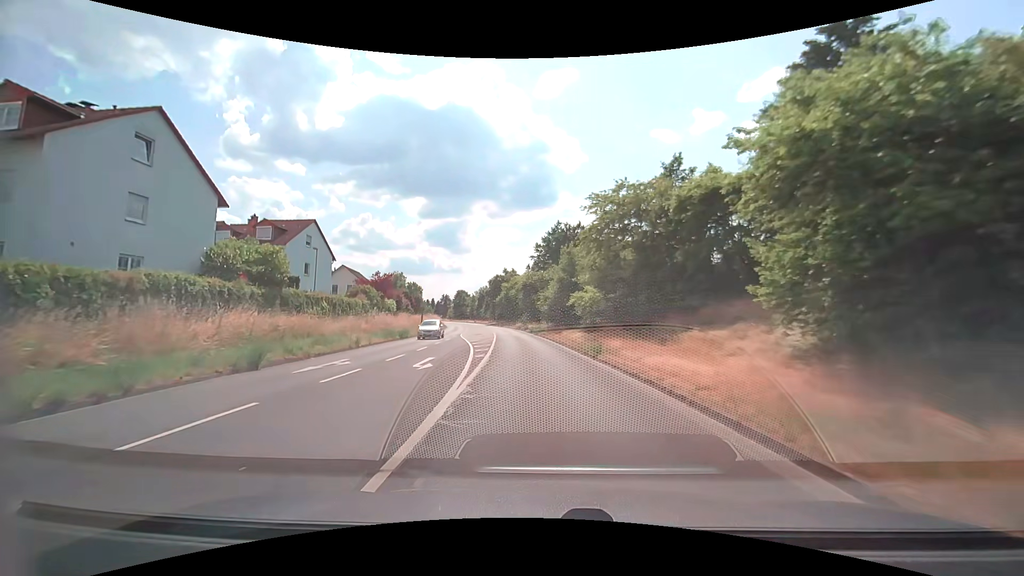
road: secondary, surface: asphalt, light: Day
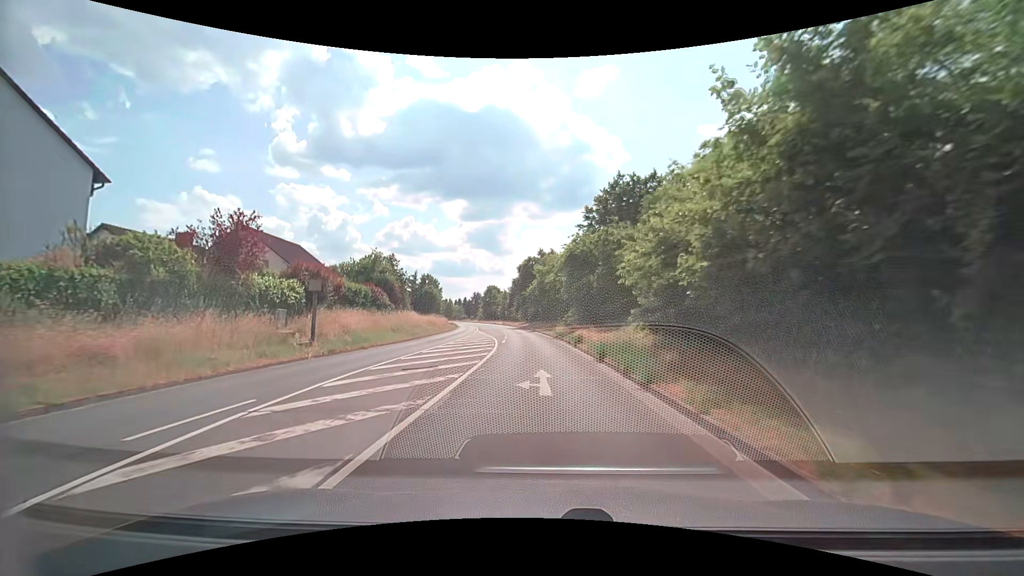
(-1.7, +35.8) m; -5°
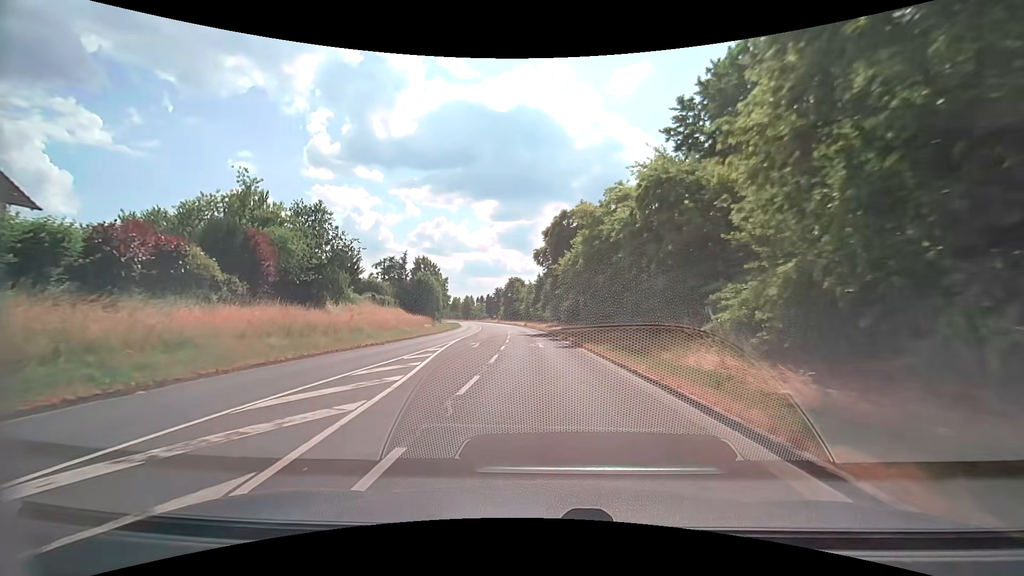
(-1.2, +36.2) m; -3°
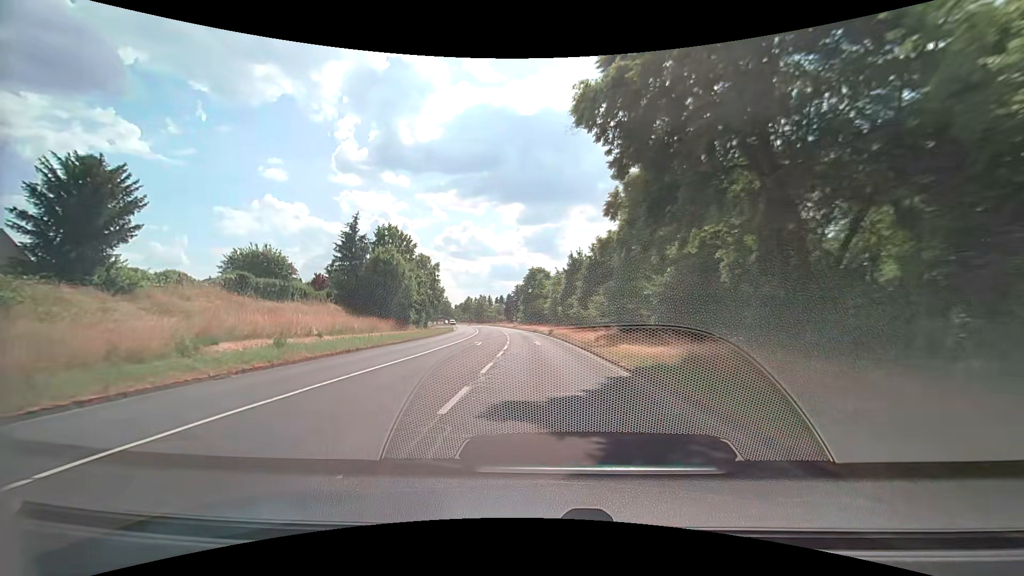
(-1.2, +36.5) m; -4°
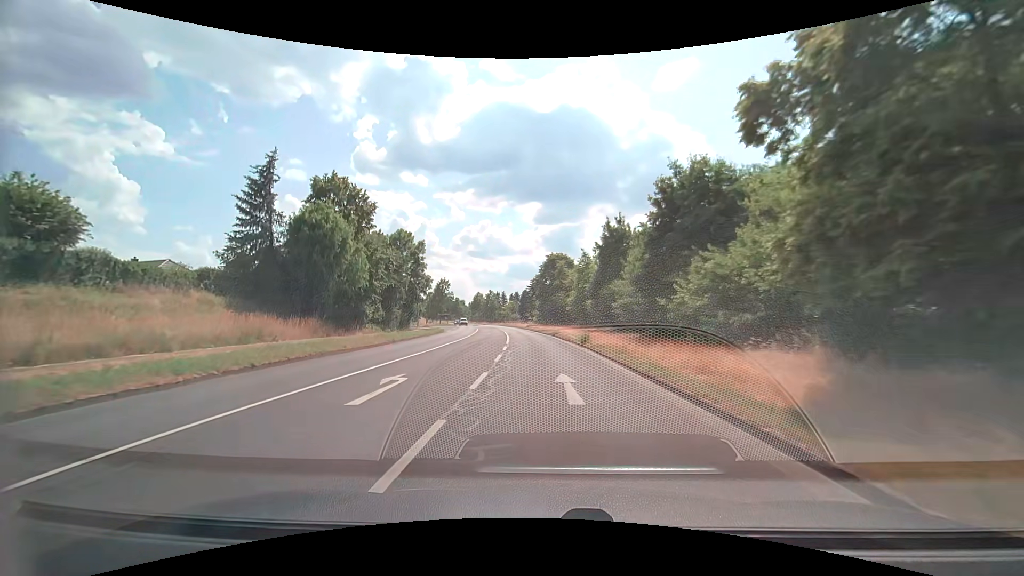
(-0.4, +21.9) m; -2°
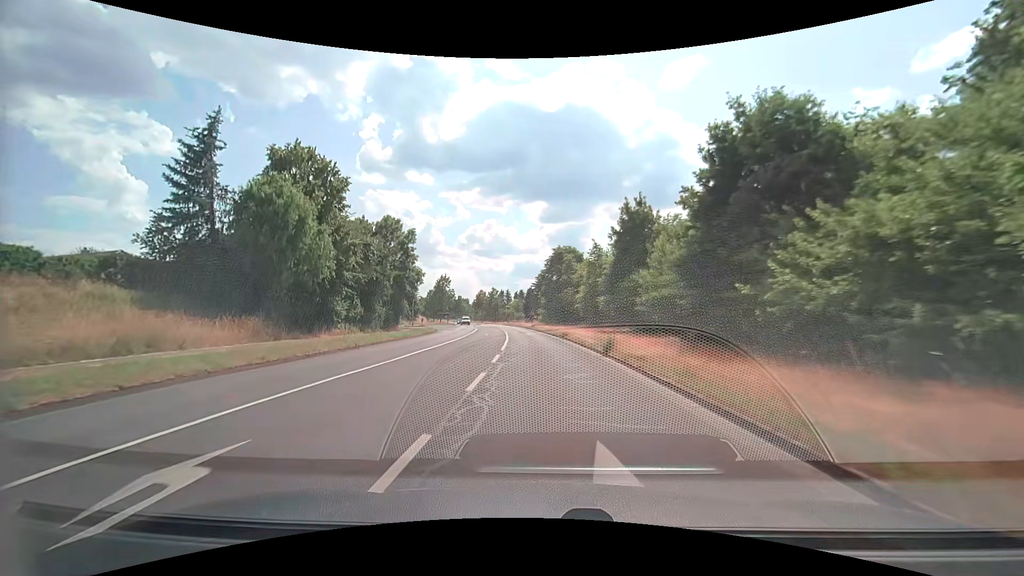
(0.0, +7.3) m; -1°
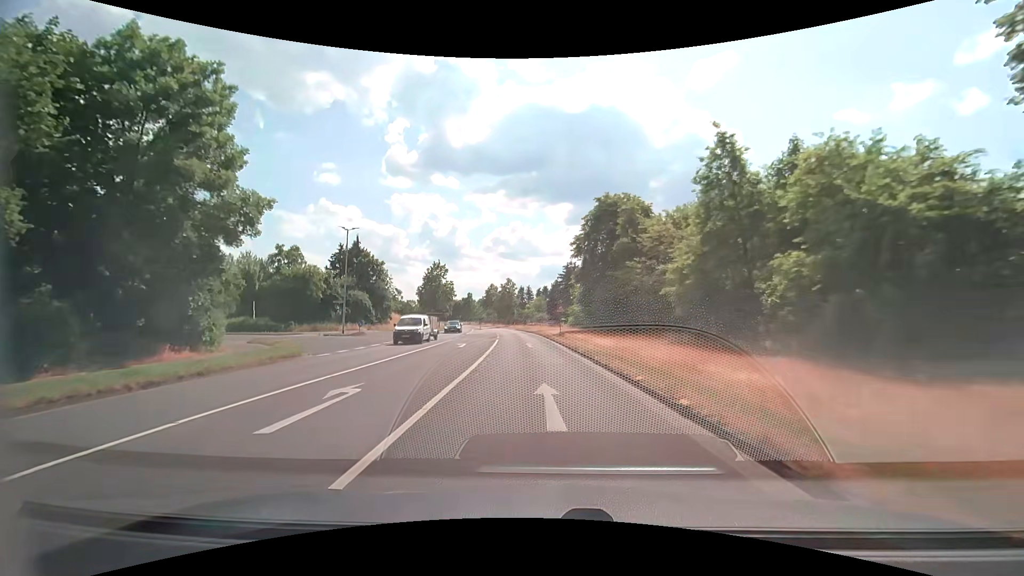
(-0.7, +36.0) m; -3°
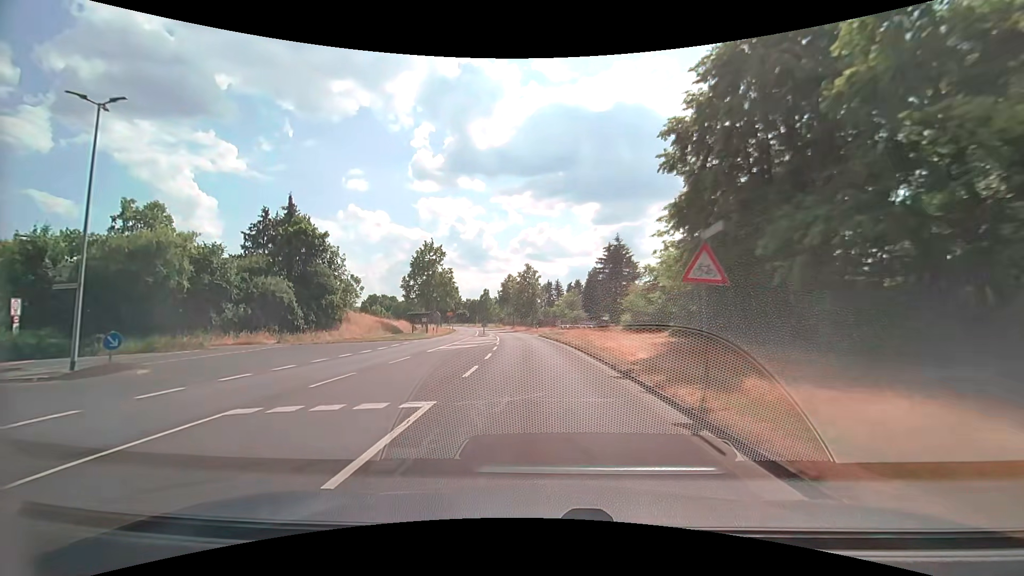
(-0.8, +28.1) m; -3°
(0, +10) (0, +20) (-1, +30) (-2, +40) (-3, +50) (-4, +60) (-5, +70) (-7, +80) (-9, +89) (-11, +99) m
